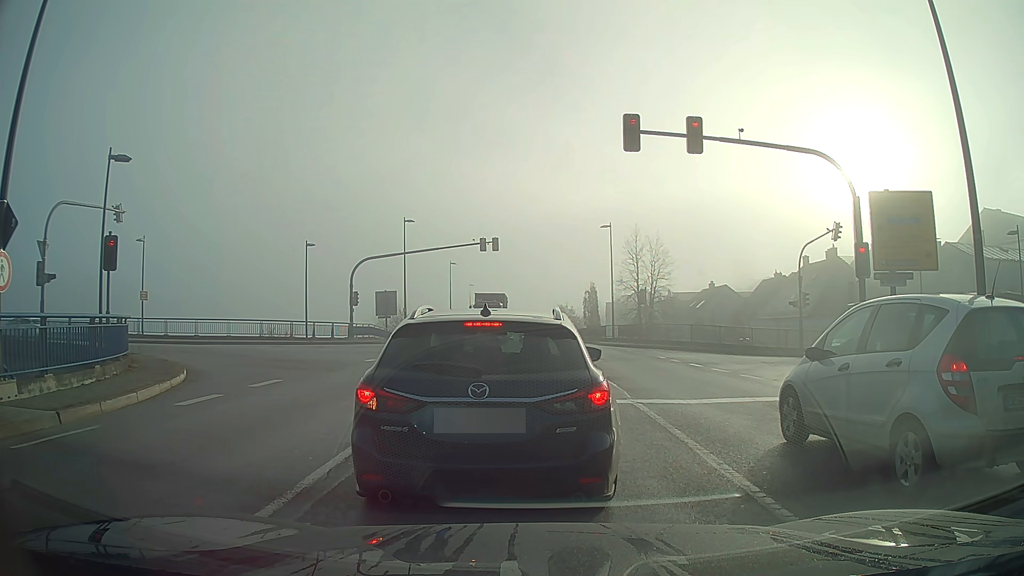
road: primary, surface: asphalt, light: Day
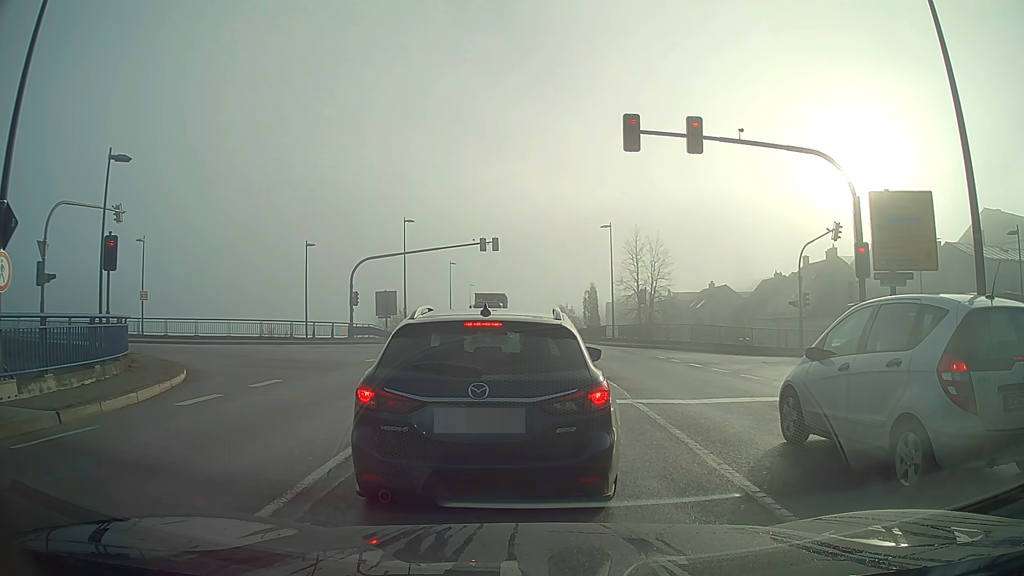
(0.0, 0.0) m; 0°
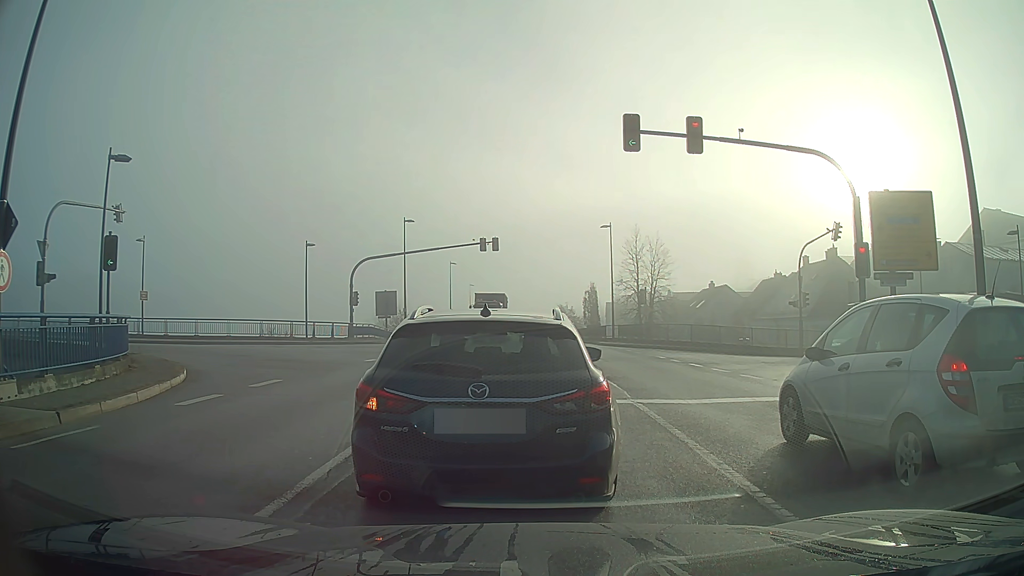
(0.0, 0.0) m; 0°
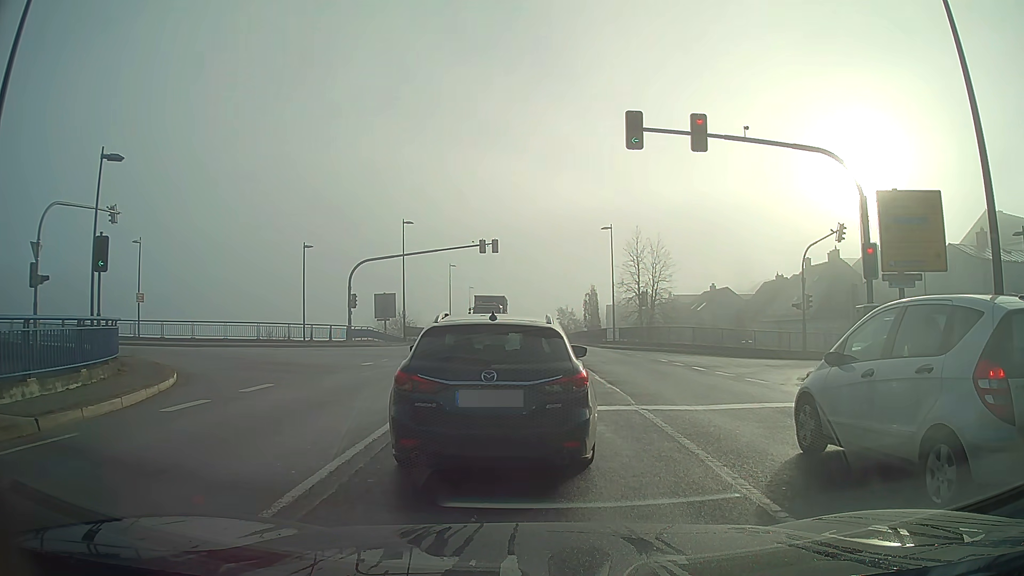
(0.0, +0.5) m; 0°
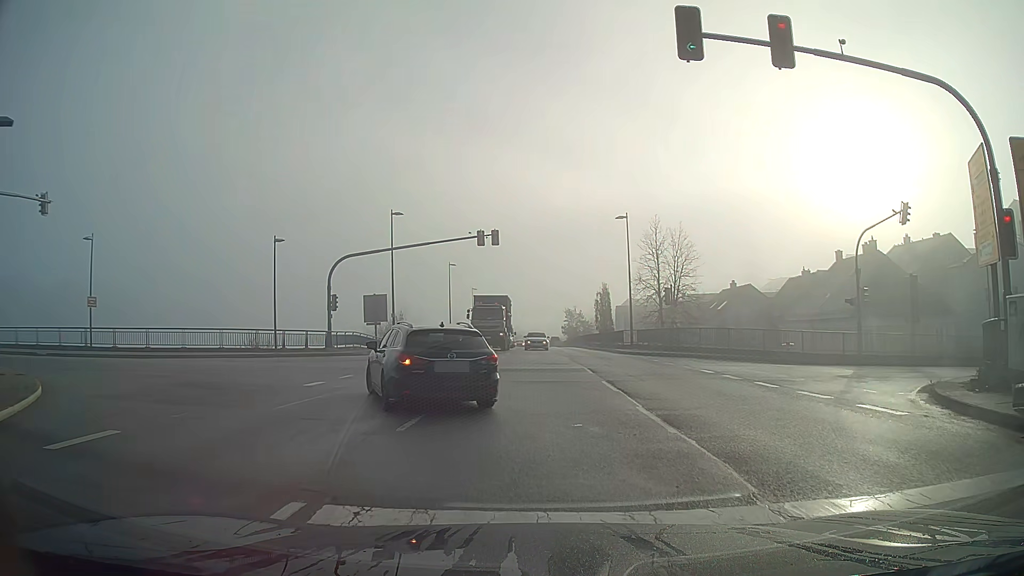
(0.0, +6.6) m; -1°
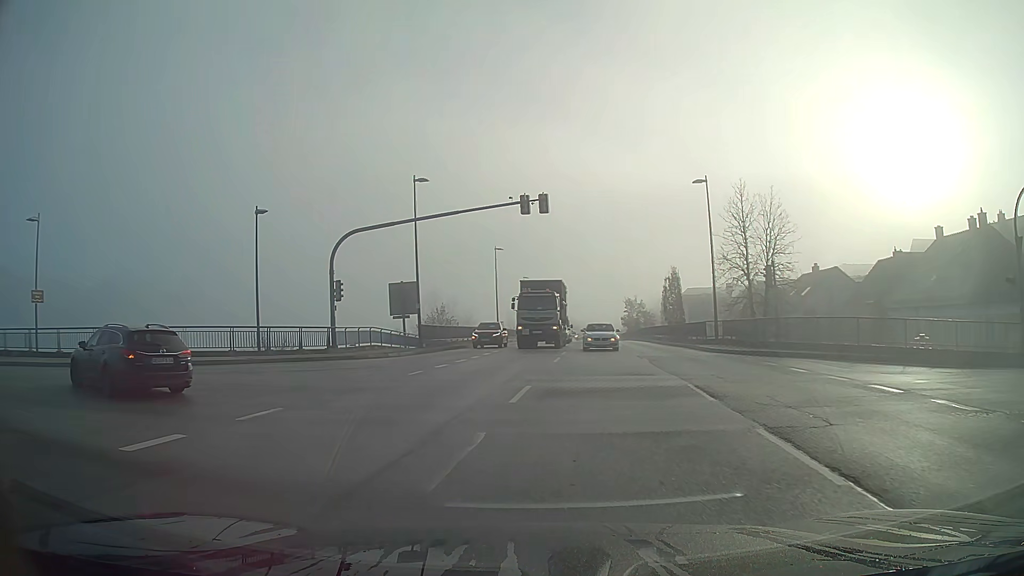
(-0.4, +9.4) m; -7°
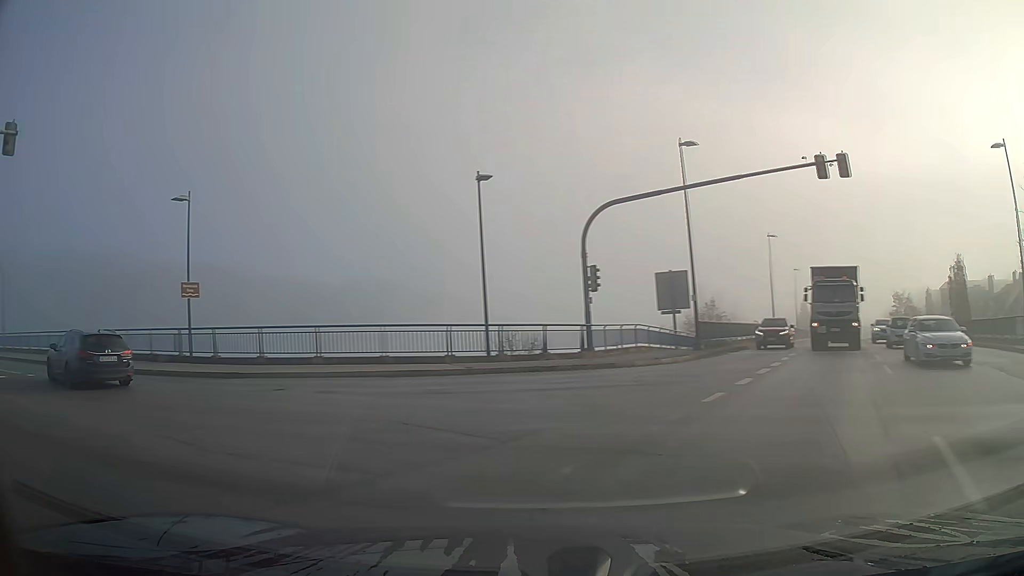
(-1.6, +6.9) m; -26°
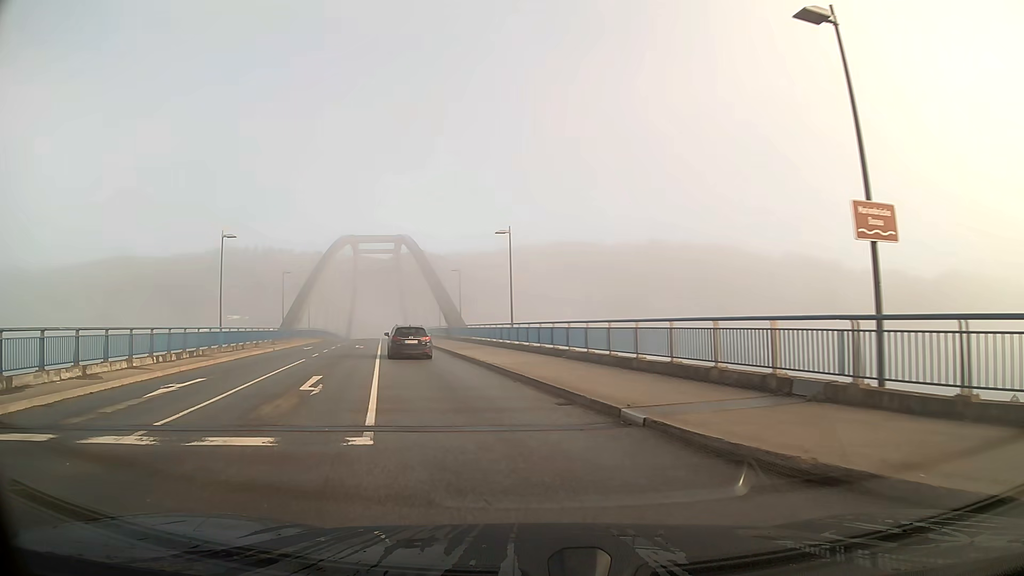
(-7.4, +14.3) m; -46°
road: secondary
(-1, +10) (-3, +20) (-5, +30) (-7, +39) (-9, +49) (-11, +59) (-13, +69) (-15, +79) (-17, +88) (-19, +98) m
